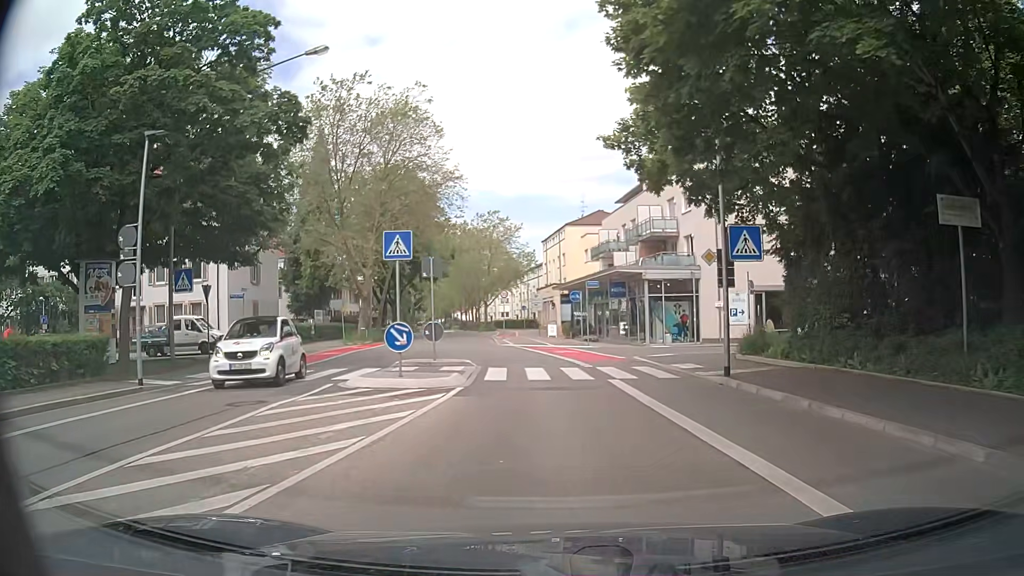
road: secondary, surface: asphalt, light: Day
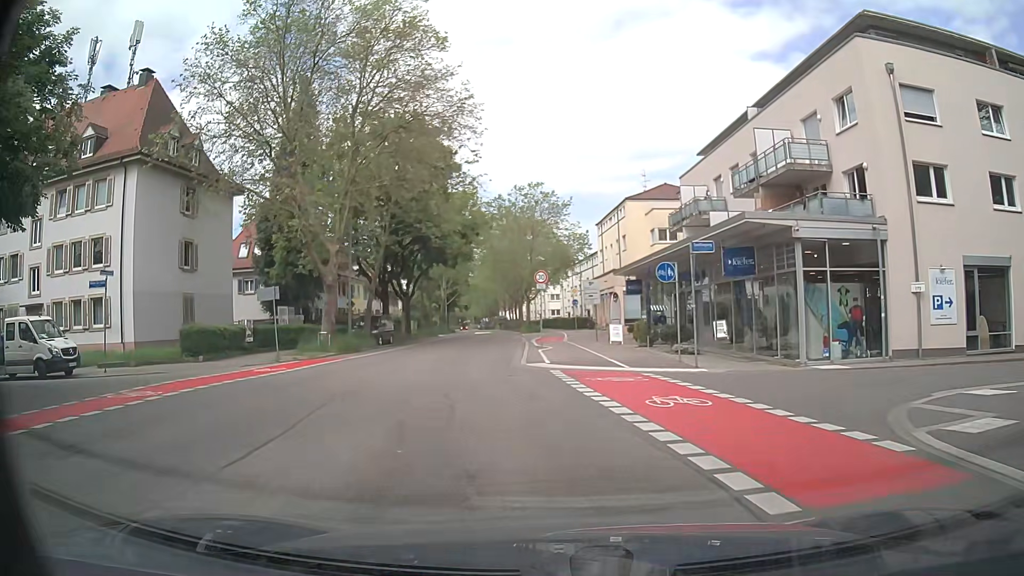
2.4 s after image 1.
(-0.5, +17.8) m; -4°
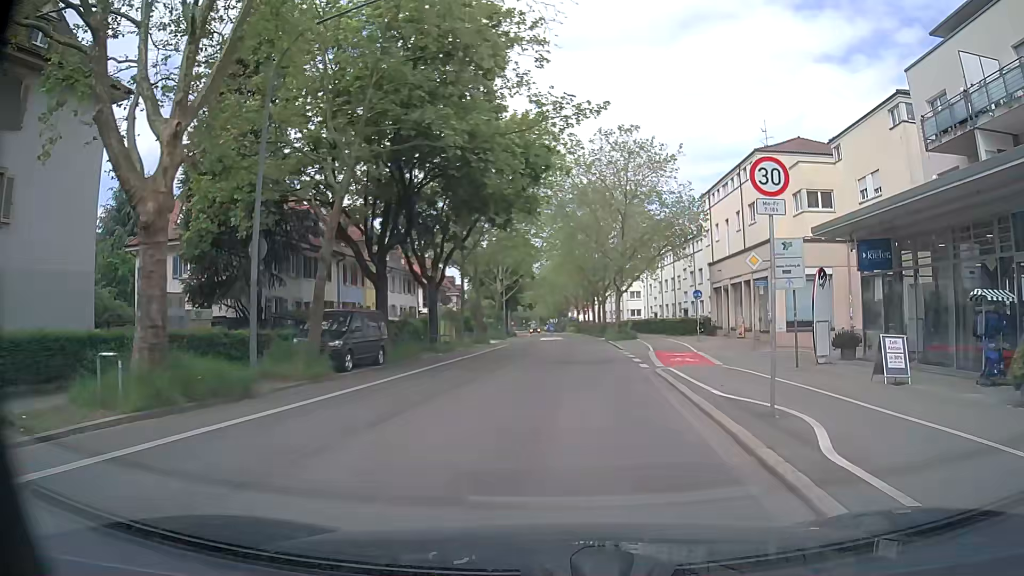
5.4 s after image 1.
(-2.7, +22.0) m; -7°
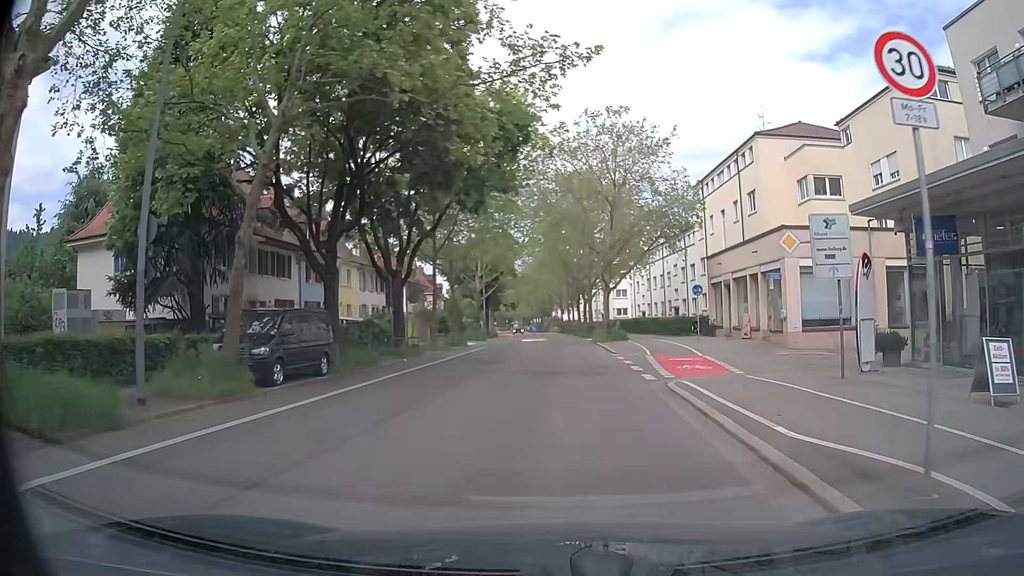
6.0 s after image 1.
(+0.1, +4.5) m; +2°
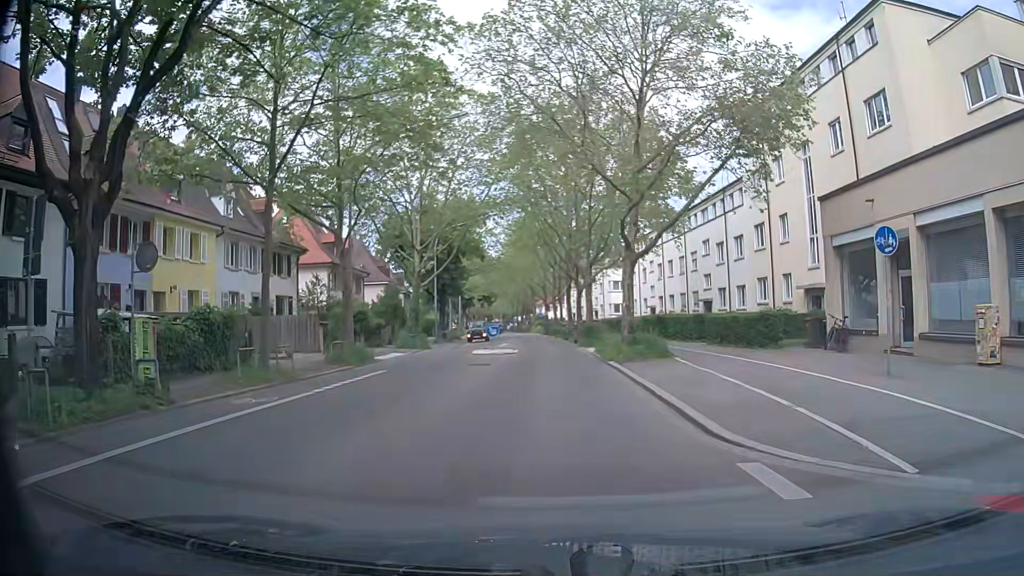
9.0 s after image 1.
(+0.3, +22.4) m; +1°
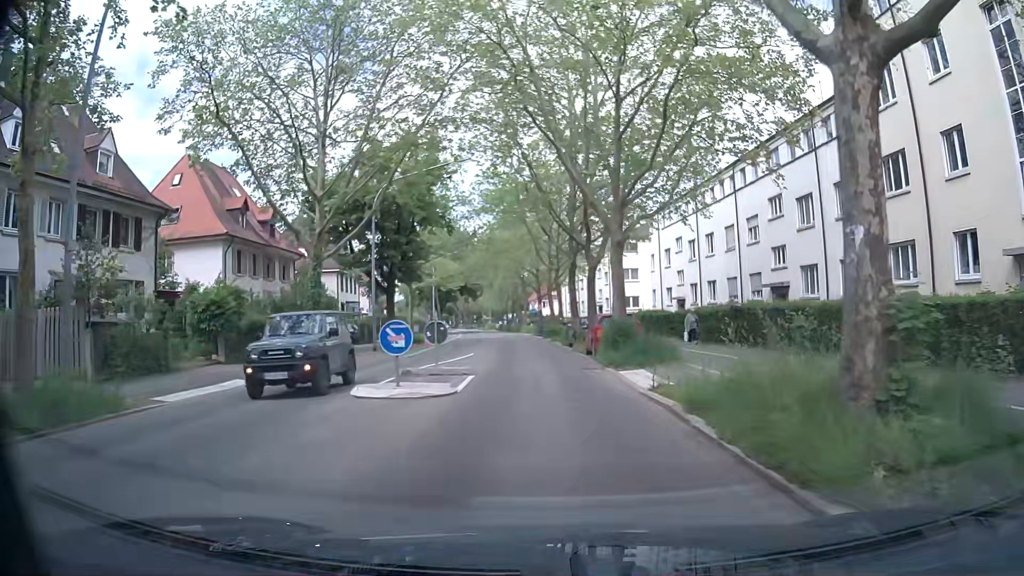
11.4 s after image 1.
(0.0, +18.1) m; +2°
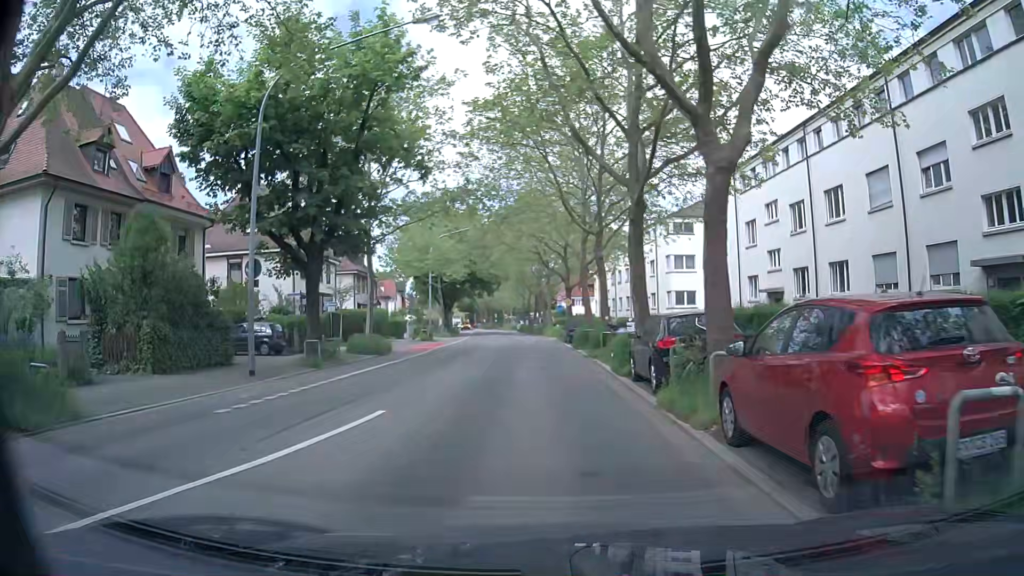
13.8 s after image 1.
(-0.8, +18.0) m; -4°
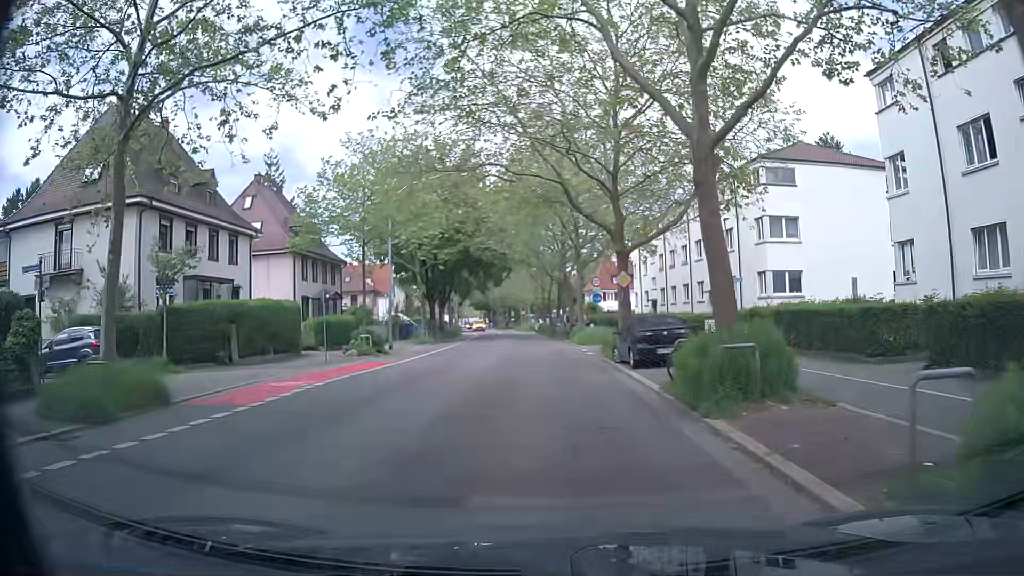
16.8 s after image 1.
(-0.4, +22.5) m; -2°
(0, +10) (0, +20) (-1, +30) (-1, +40) (-1, +50) (-2, +60) (-3, +70) (-4, +80) (-5, +90) (-6, +100) m
